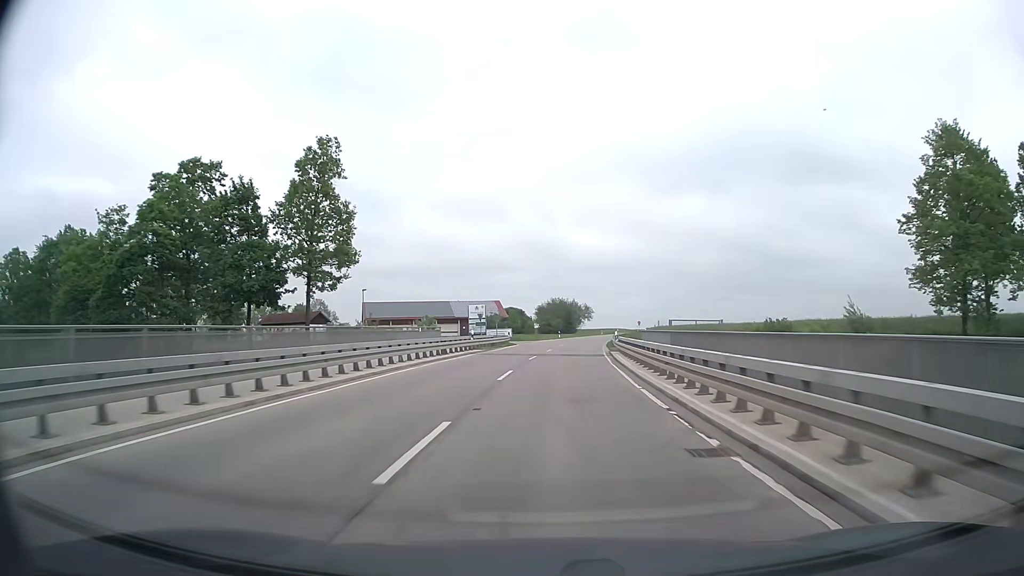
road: secondary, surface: asphalt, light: Day
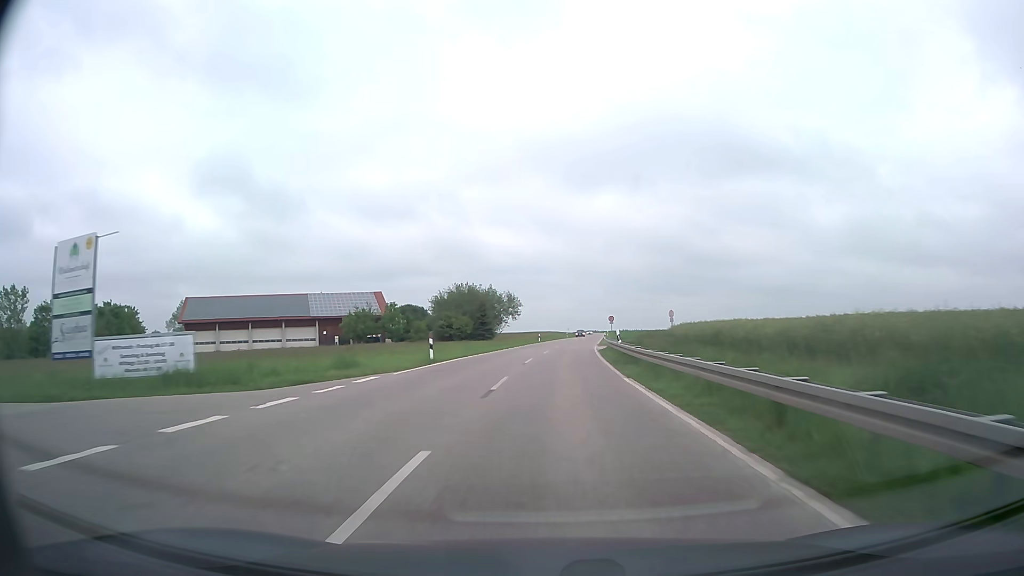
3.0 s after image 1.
(+3.5, +62.8) m; +7°
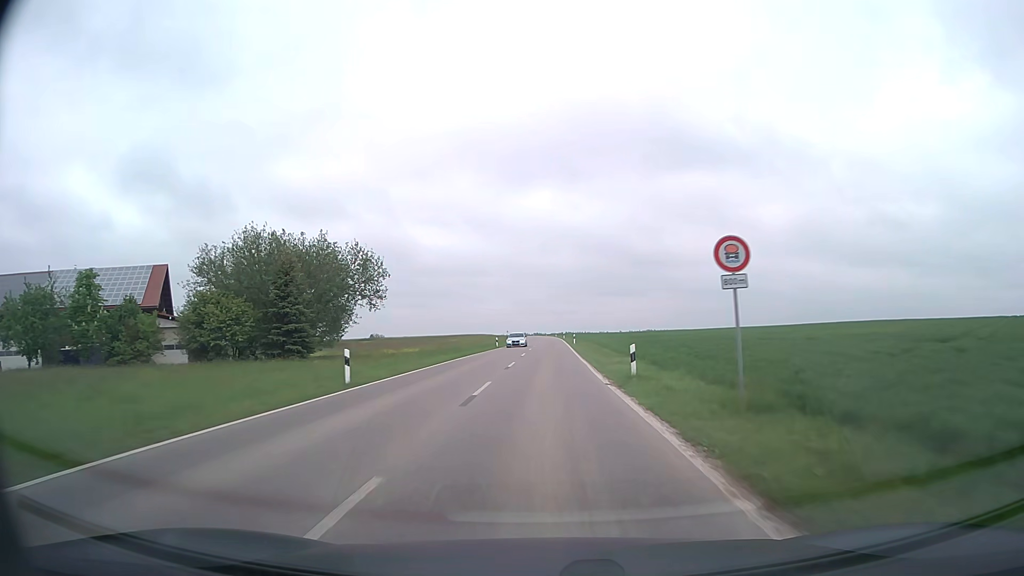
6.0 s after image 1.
(+3.3, +61.0) m; +5°
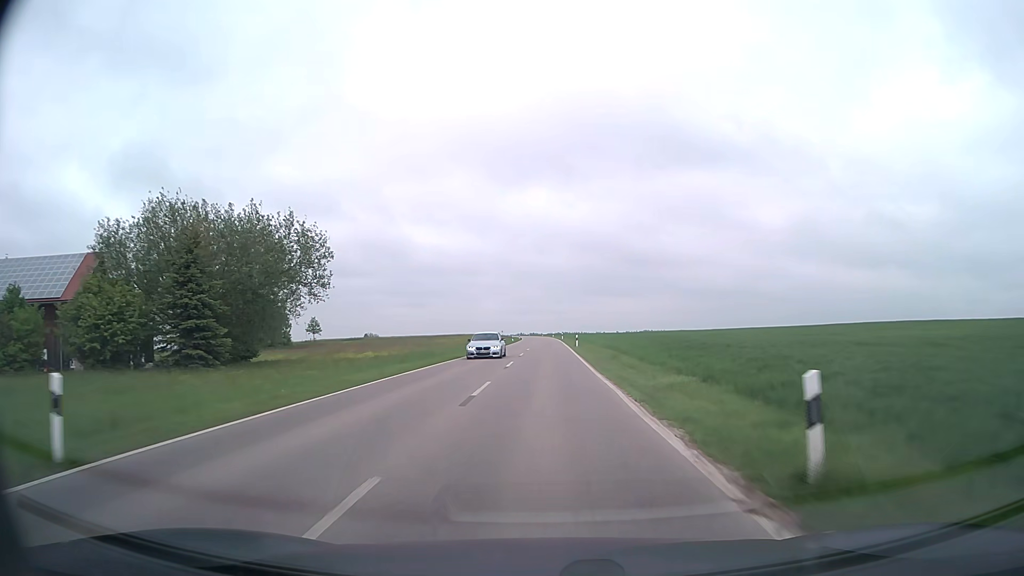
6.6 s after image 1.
(0.0, +12.0) m; 0°
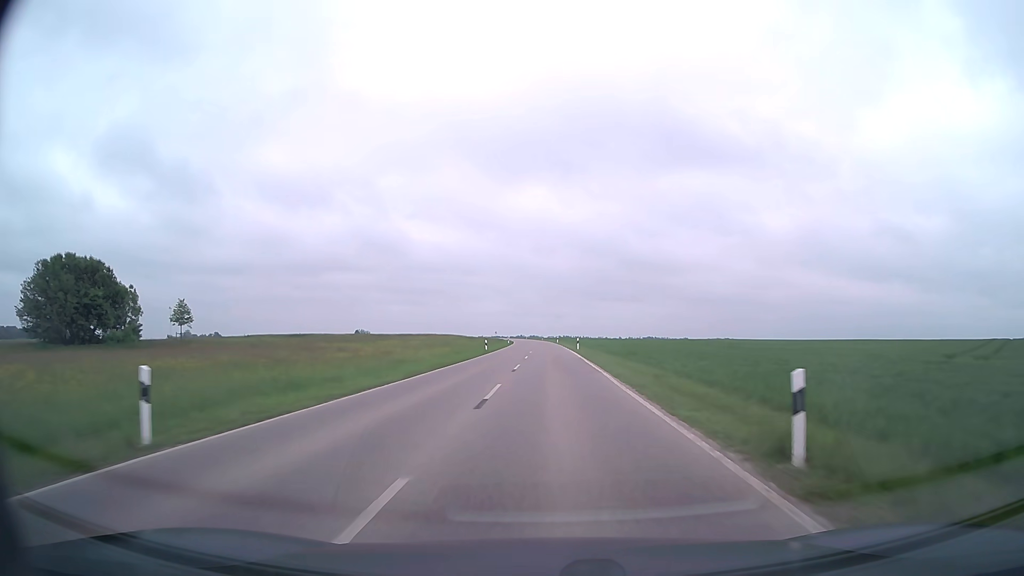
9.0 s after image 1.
(+0.2, +48.3) m; 0°
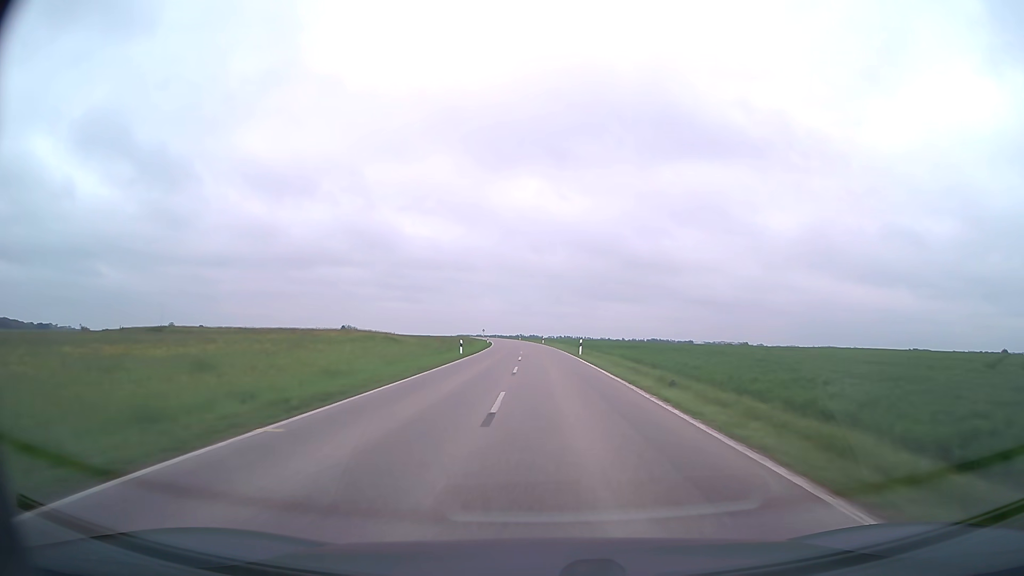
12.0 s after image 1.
(-0.1, +63.0) m; 0°
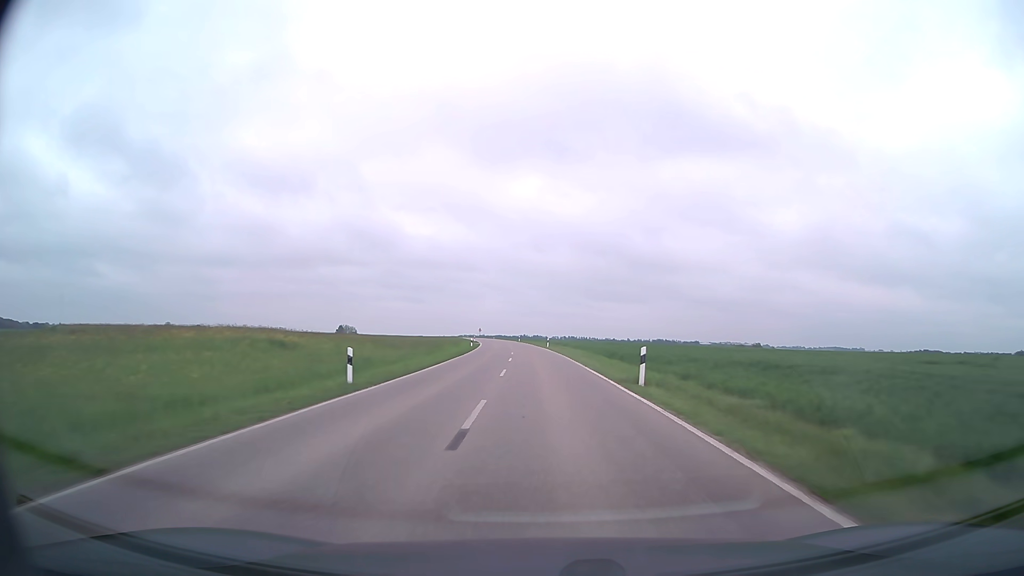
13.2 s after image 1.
(-0.1, +26.2) m; 0°
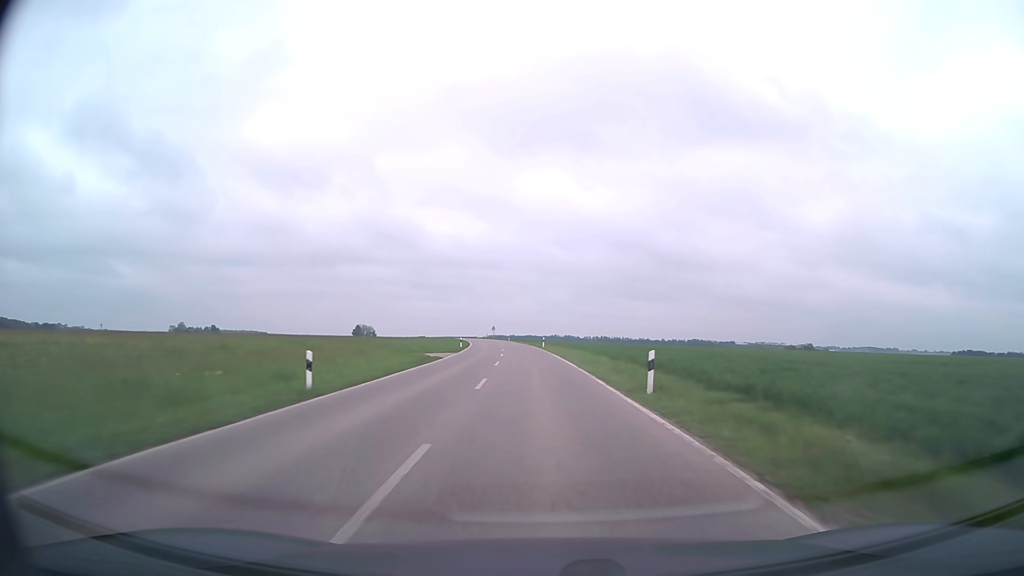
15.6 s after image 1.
(-1.1, +54.0) m; -2°
(0, +10) (0, +20) (-1, +30) (-1, +40) (-2, +50) (-2, +60) (-3, +70) (-4, +80) (-5, +90) (-6, +100) m
